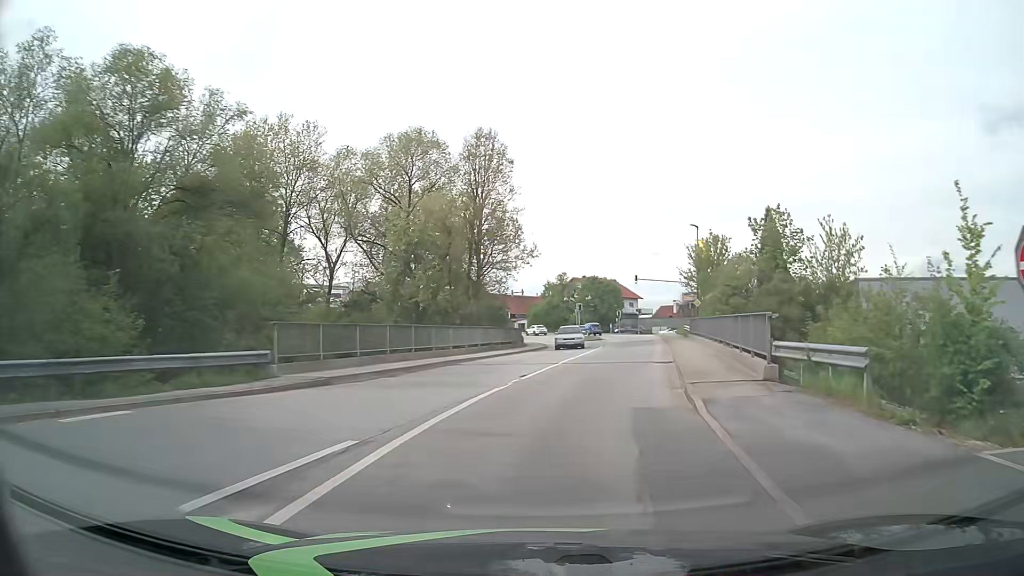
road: tertiary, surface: asphalt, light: Day
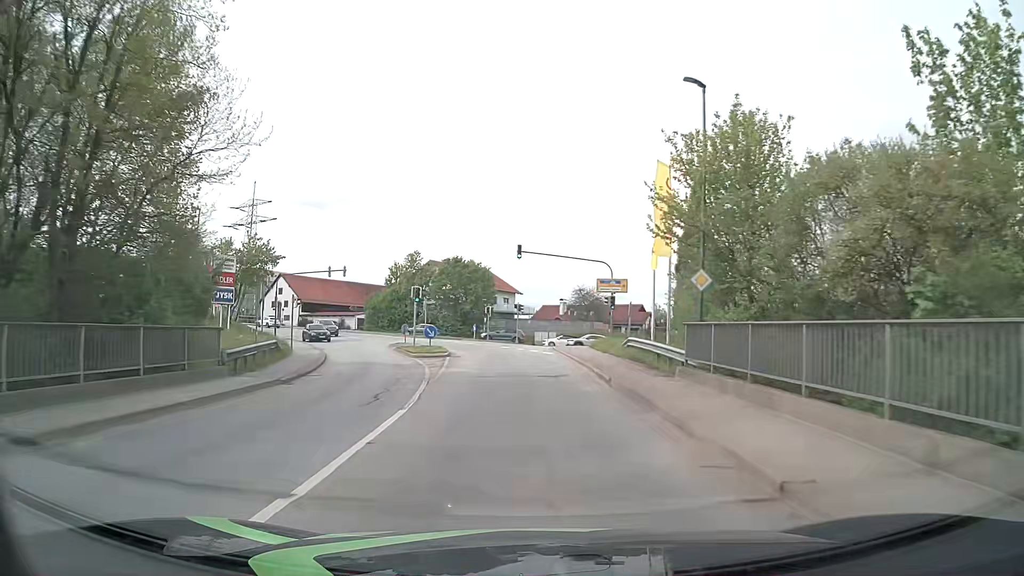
(+4.3, +29.9) m; +12°
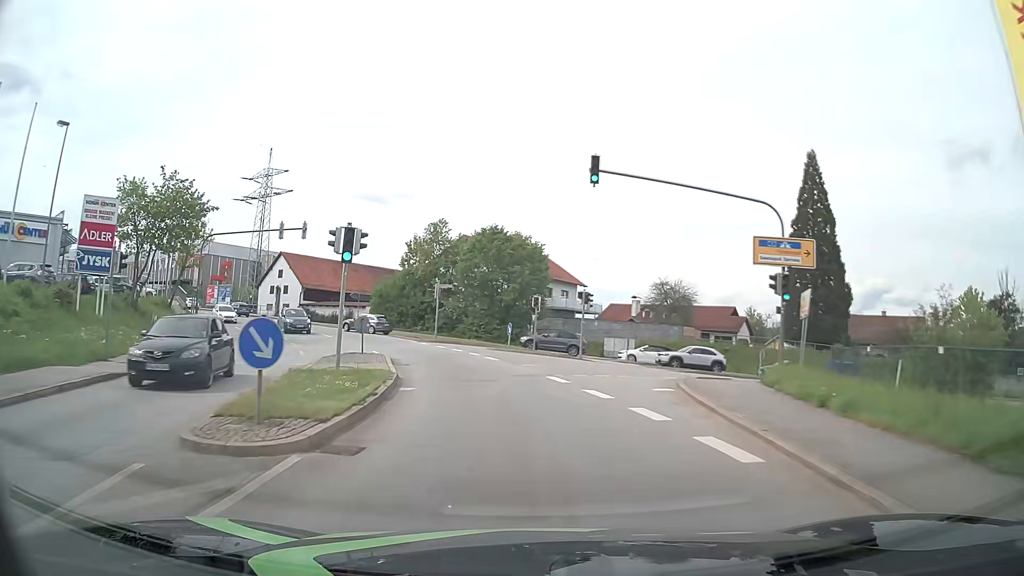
(-0.7, +23.0) m; -4°
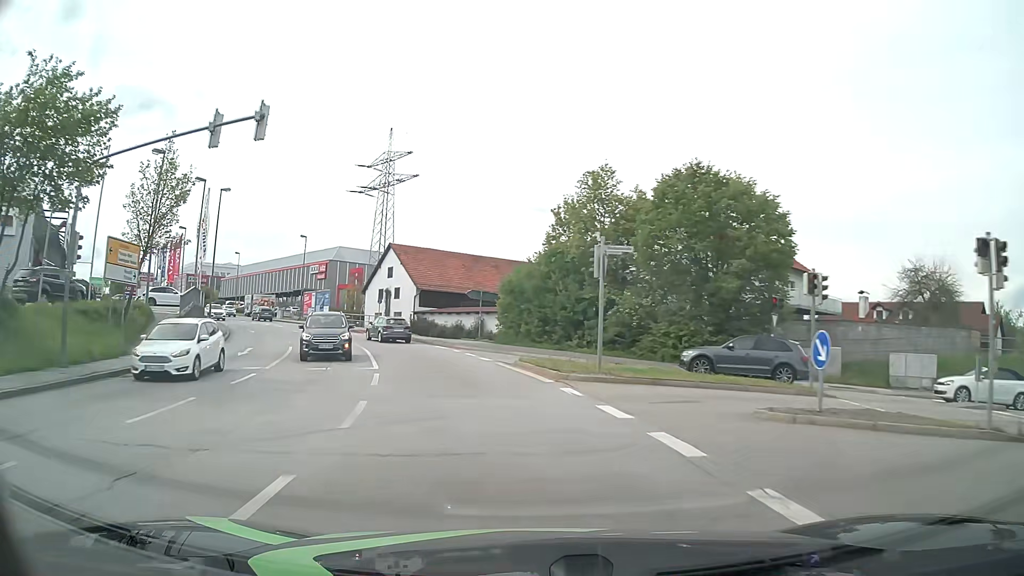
(-2.7, +22.7) m; -14°
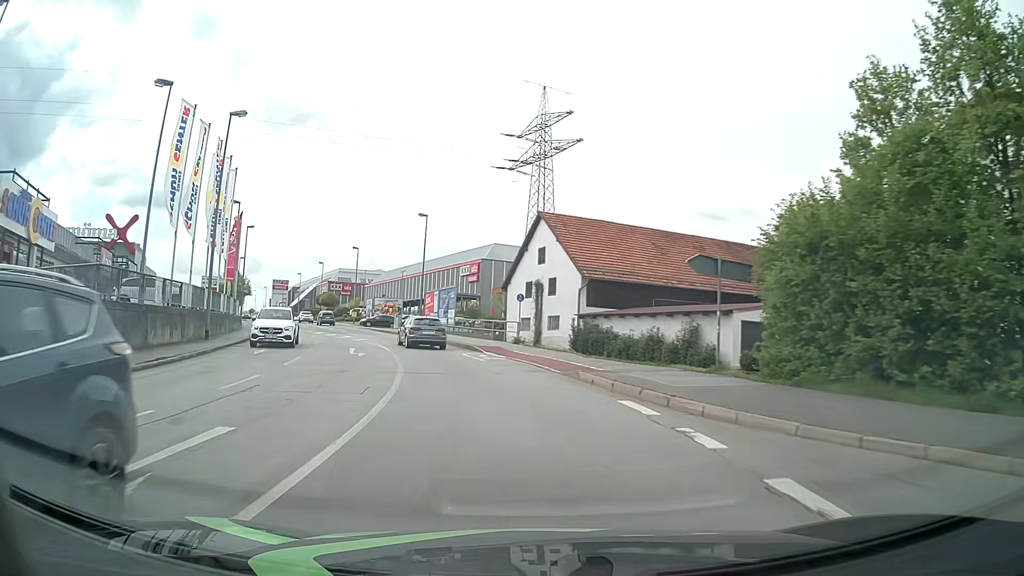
(-3.3, +22.5) m; -15°
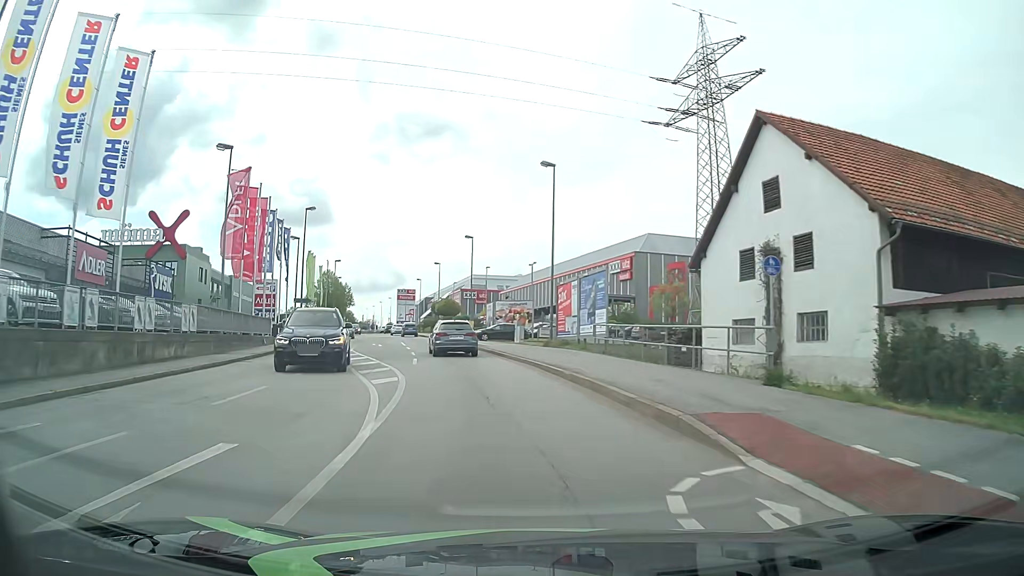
(-2.5, +20.9) m; -13°
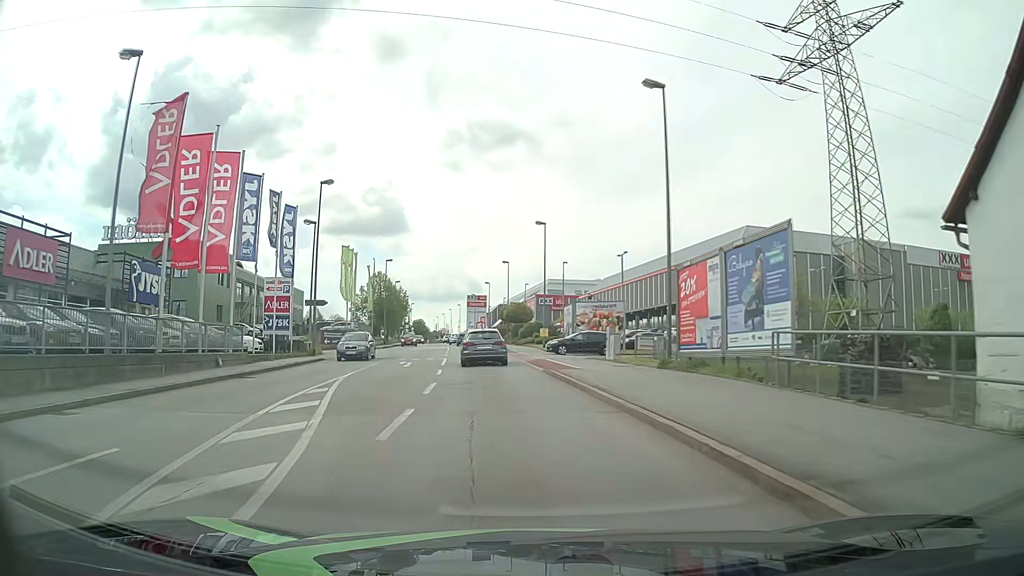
(-0.7, +13.3) m; -7°
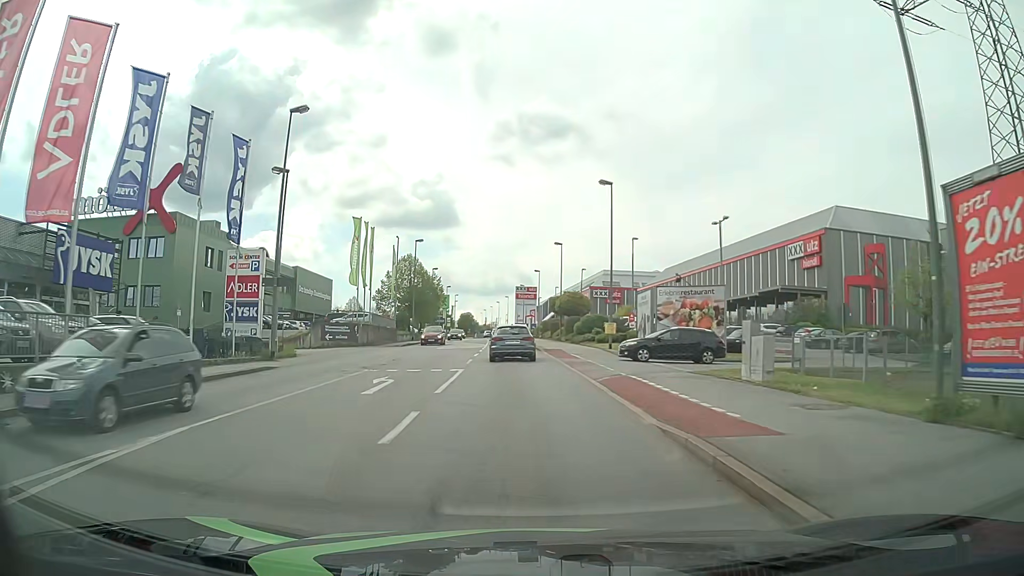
(-0.5, +13.1) m; -4°
(0, +10) (-1, +20) (-1, +30) (-2, +40) (-2, +50) (-3, +60) (-3, +70) (-4, +80) (-5, +90) (-5, +100) m
